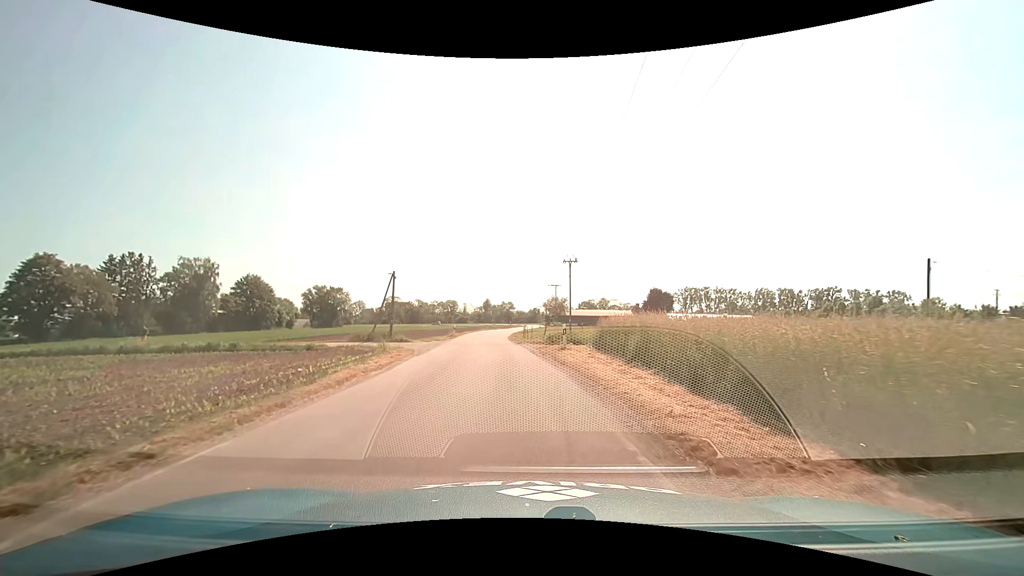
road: unclassified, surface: asphalt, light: Day
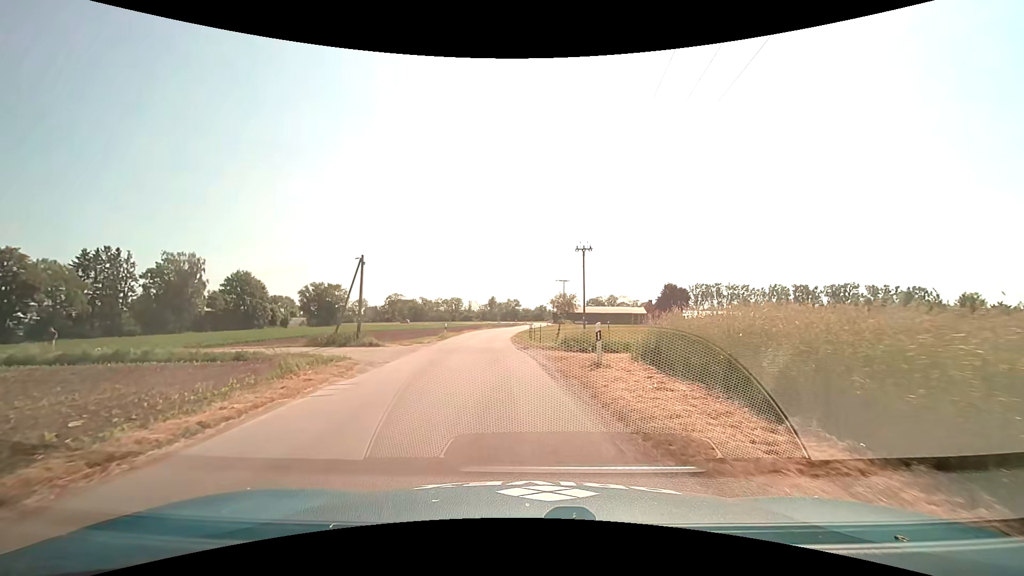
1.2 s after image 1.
(-0.1, +8.8) m; -1°
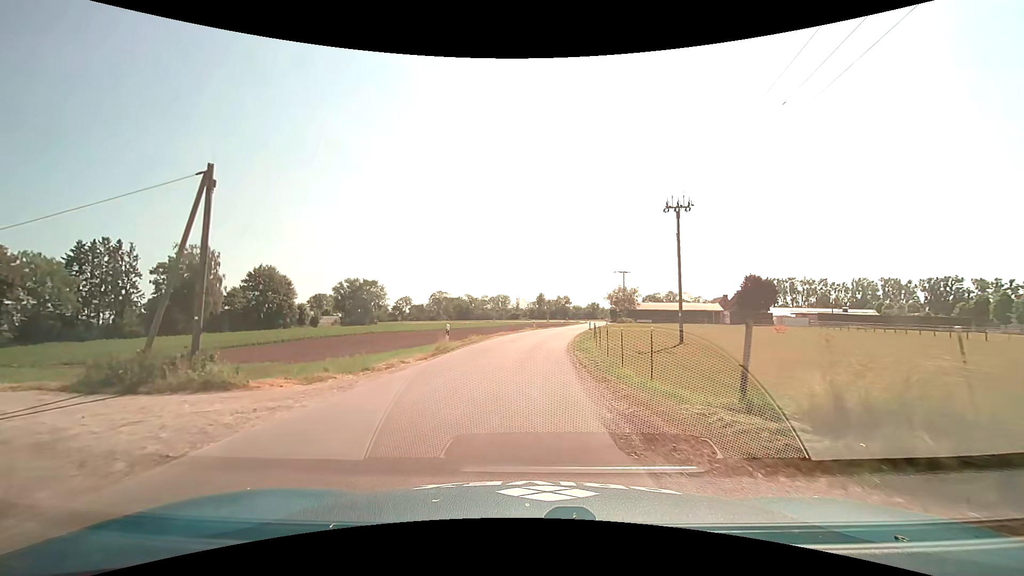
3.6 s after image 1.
(-0.8, +18.4) m; -6°
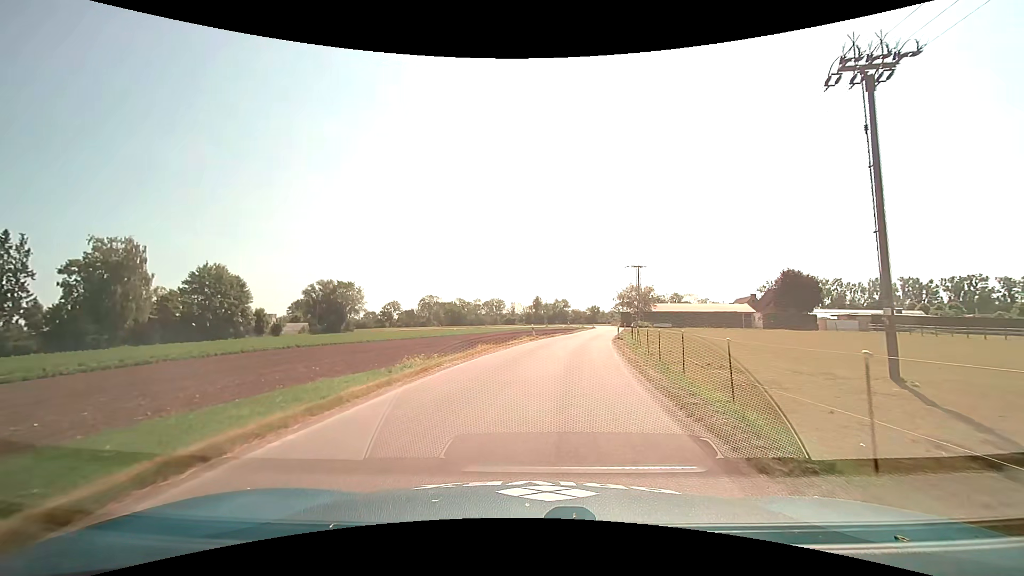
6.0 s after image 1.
(0.0, +19.8) m; +1°
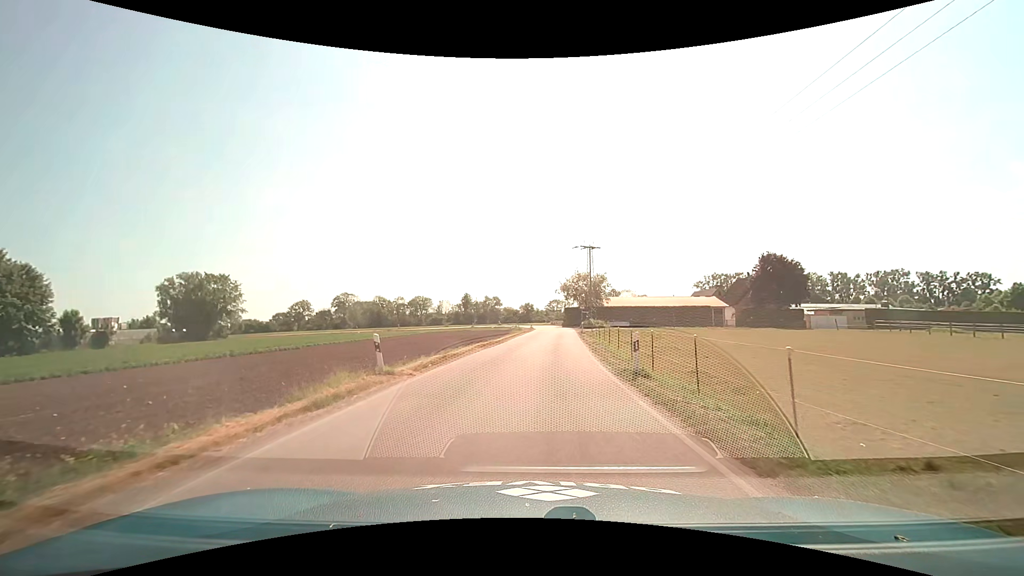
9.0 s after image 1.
(+2.2, +25.8) m; +8°
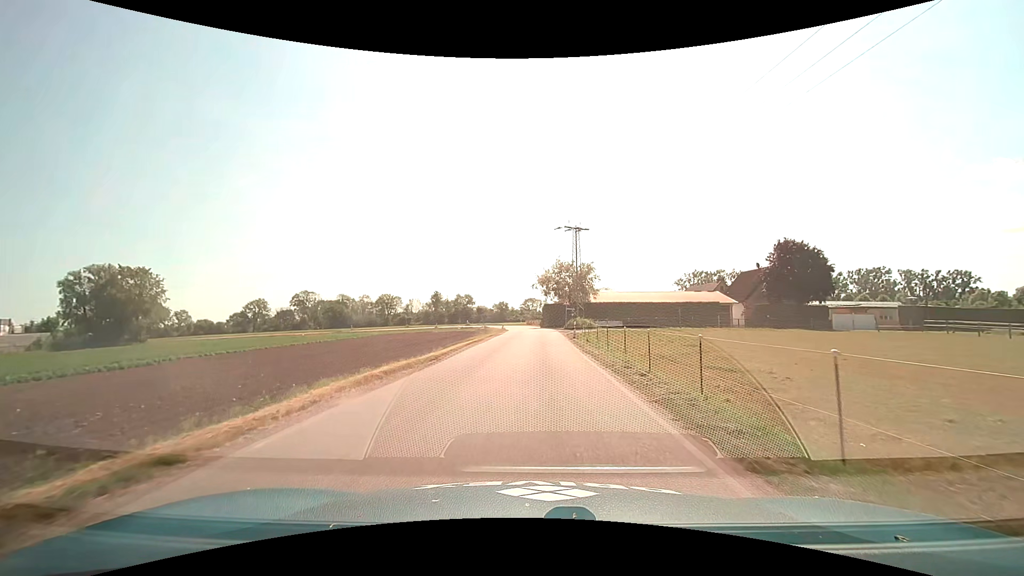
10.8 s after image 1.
(+0.3, +14.9) m; +2°
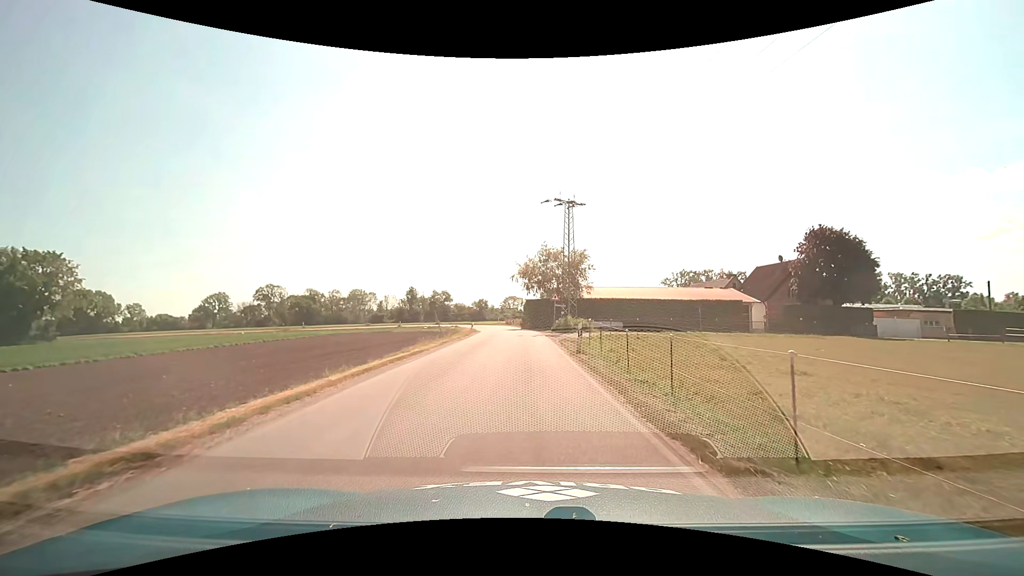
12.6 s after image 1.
(+0.3, +13.2) m; +2°
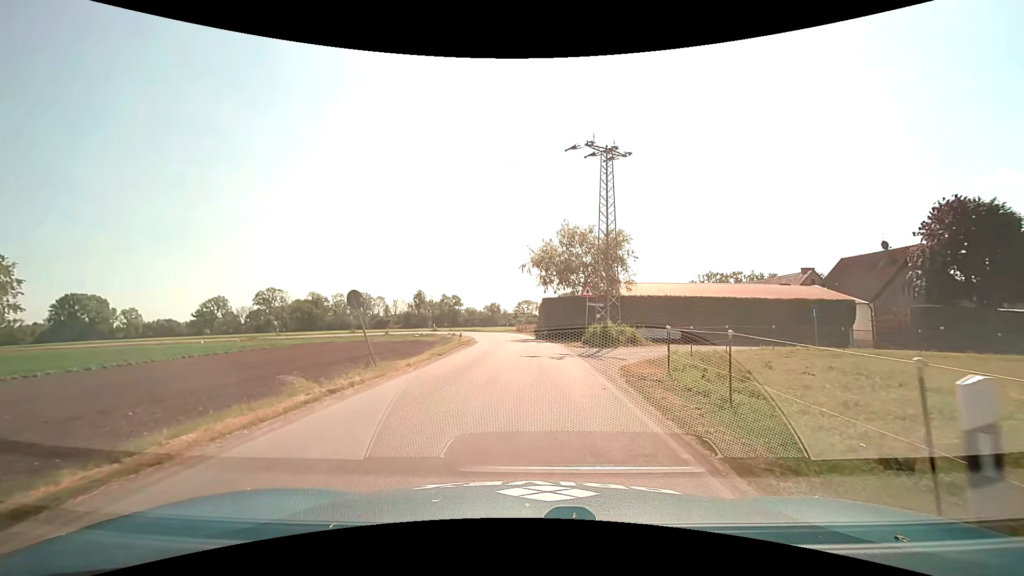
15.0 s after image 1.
(-0.2, +15.3) m; -2°
(0, +10) (0, +20) (0, +30) (-1, +40) (-2, +50) (-5, +59) (-10, +68) (-19, +73) (-29, +75) (-38, +77) m
